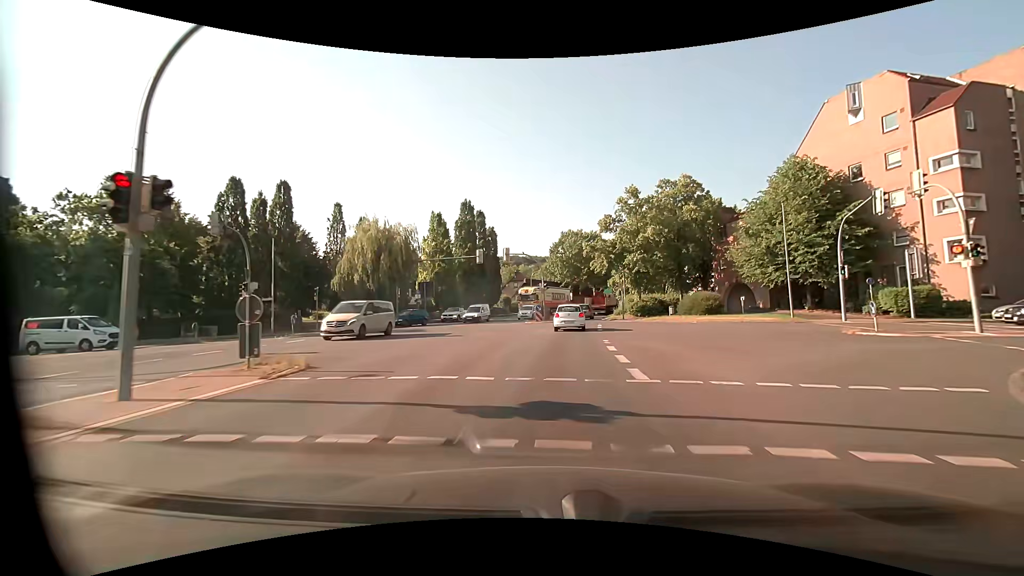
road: primary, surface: asphalt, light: Day
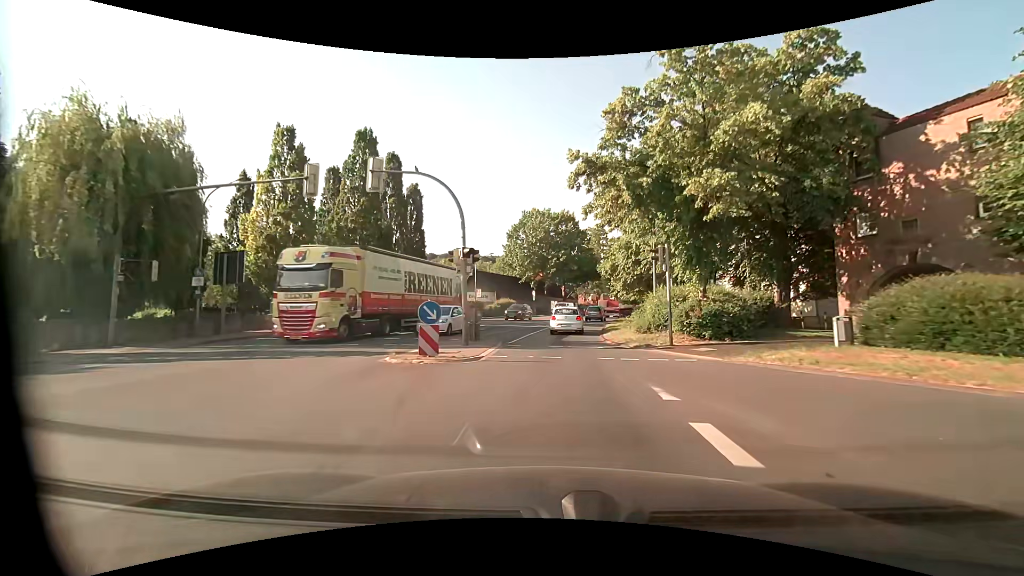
(+1.6, +28.8) m; +5°
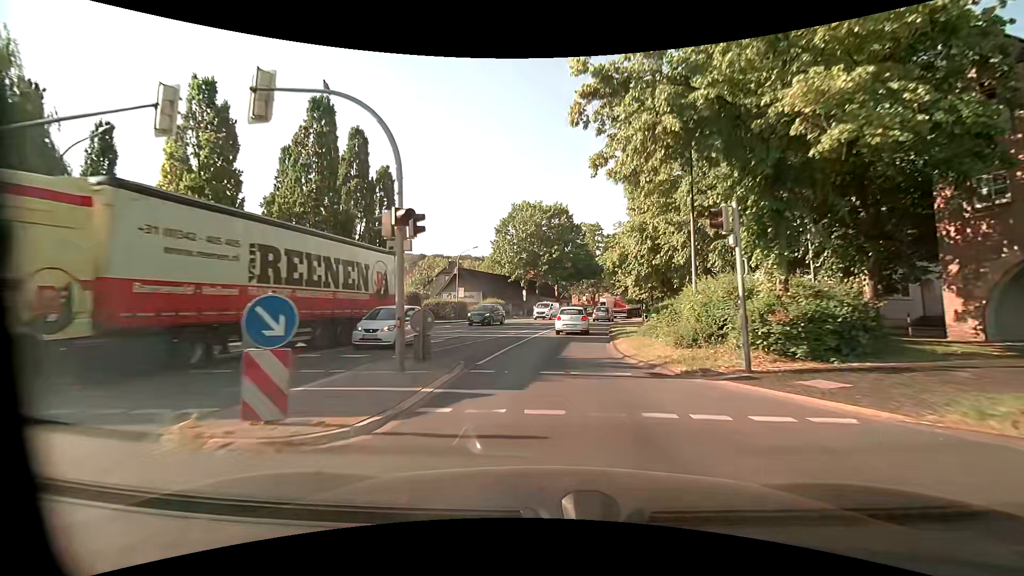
(+0.1, +7.1) m; +1°
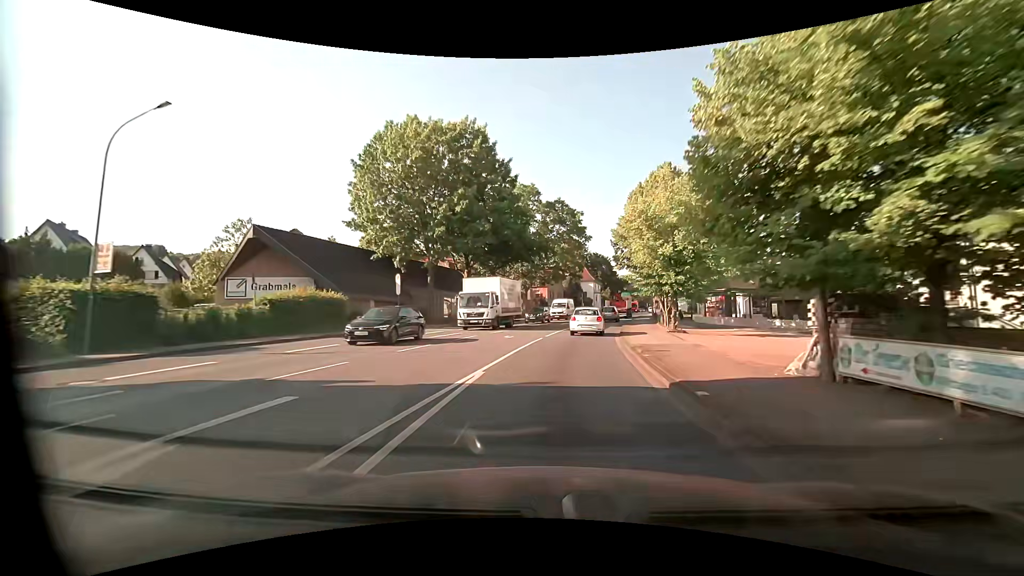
(+2.3, +35.8) m; +8°
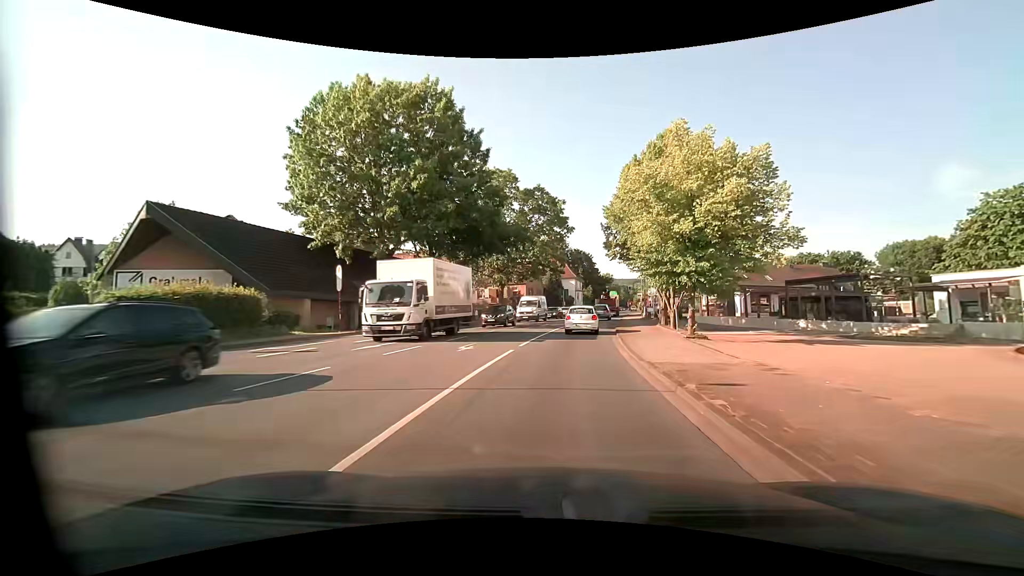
(+0.2, +7.2) m; +3°
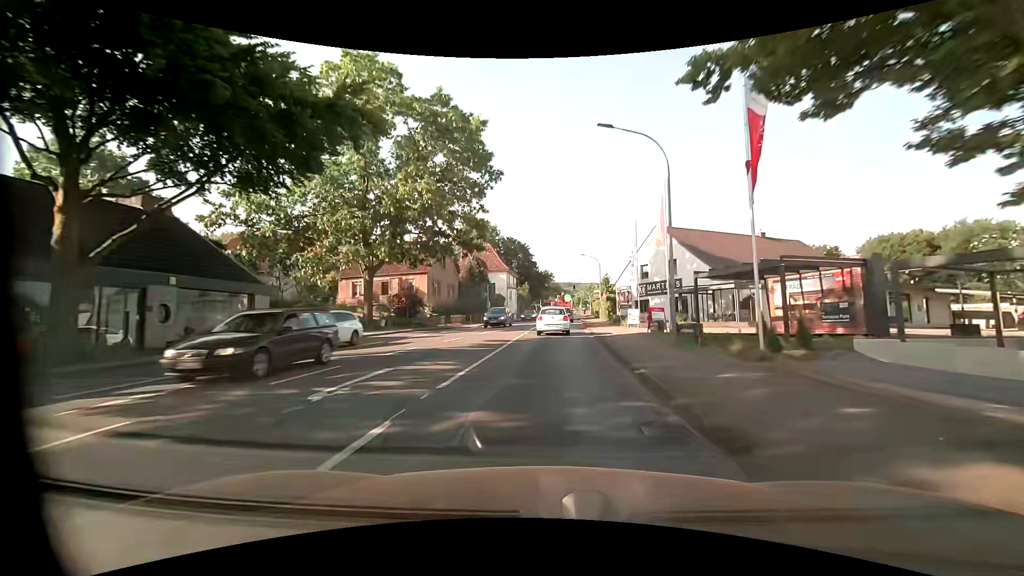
(+2.0, +28.5) m; +7°
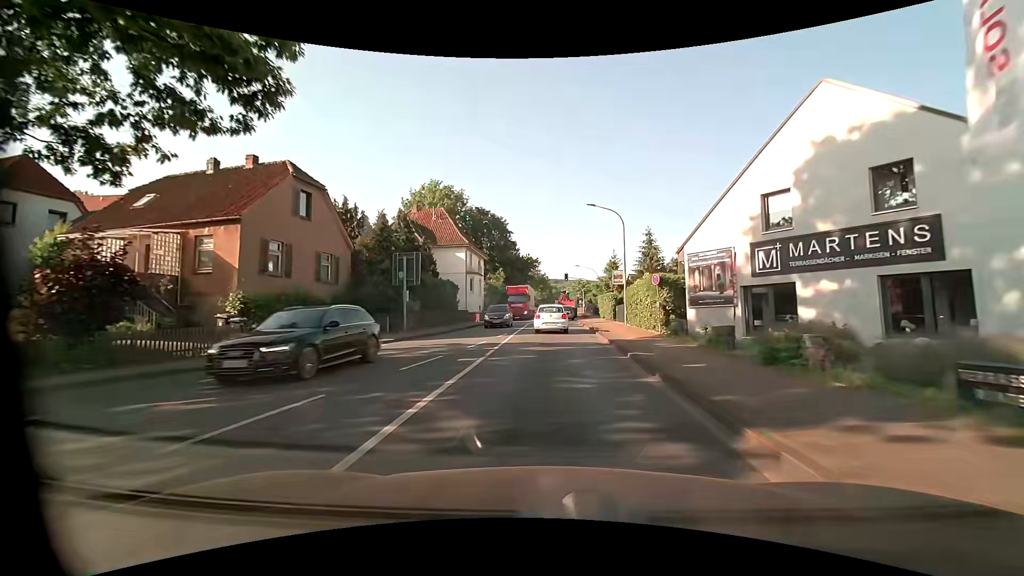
(+0.5, +28.4) m; +2°
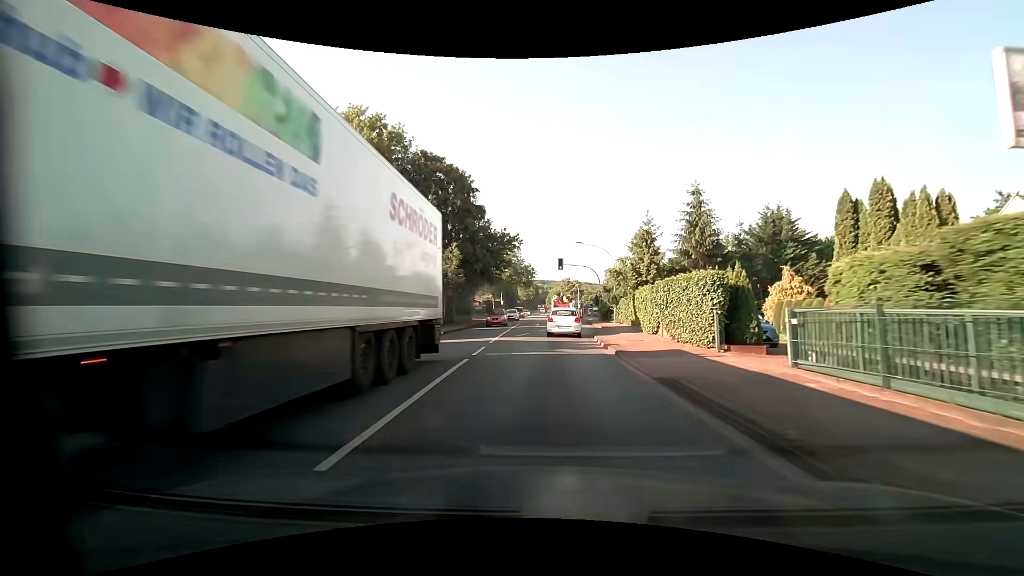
(+0.2, +28.2) m; +1°
(0, +10) (+1, +20) (+1, +30) (+2, +40) (+2, +50) (+3, +60) (+4, +70) (+10, +77) (+19, +82) (+29, +85) m
